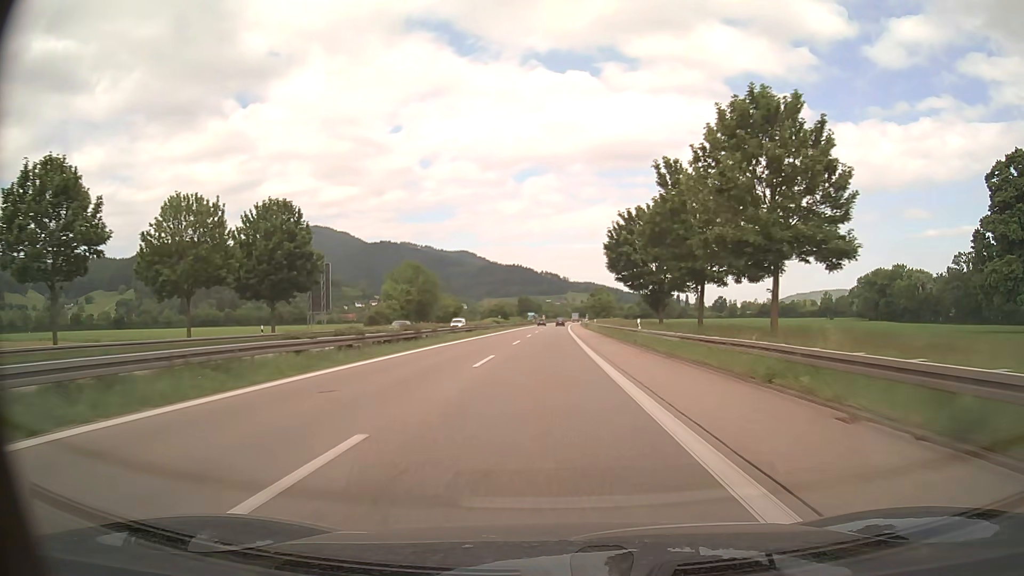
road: trunk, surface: asphalt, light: Day
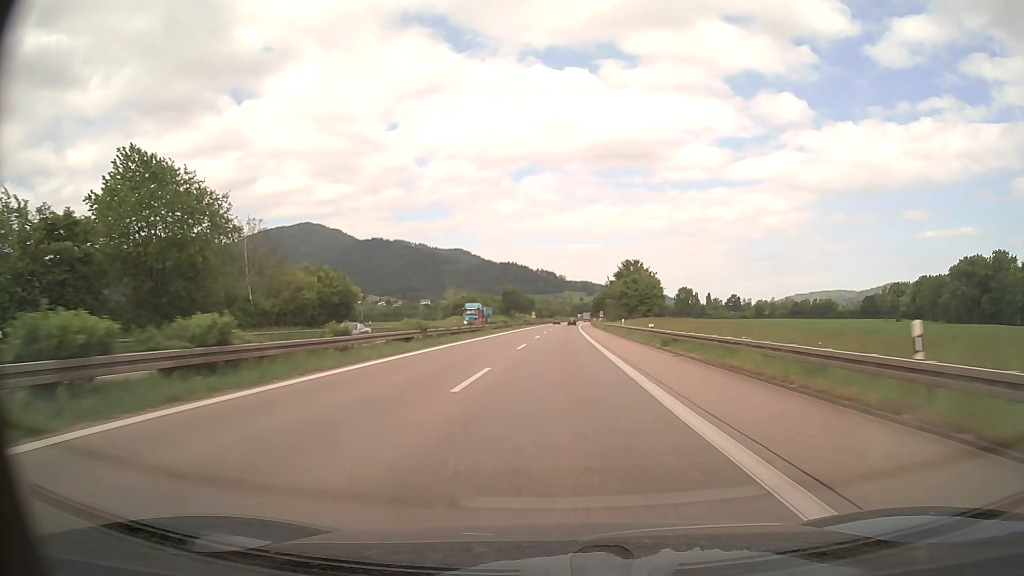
(0.0, +76.0) m; 0°
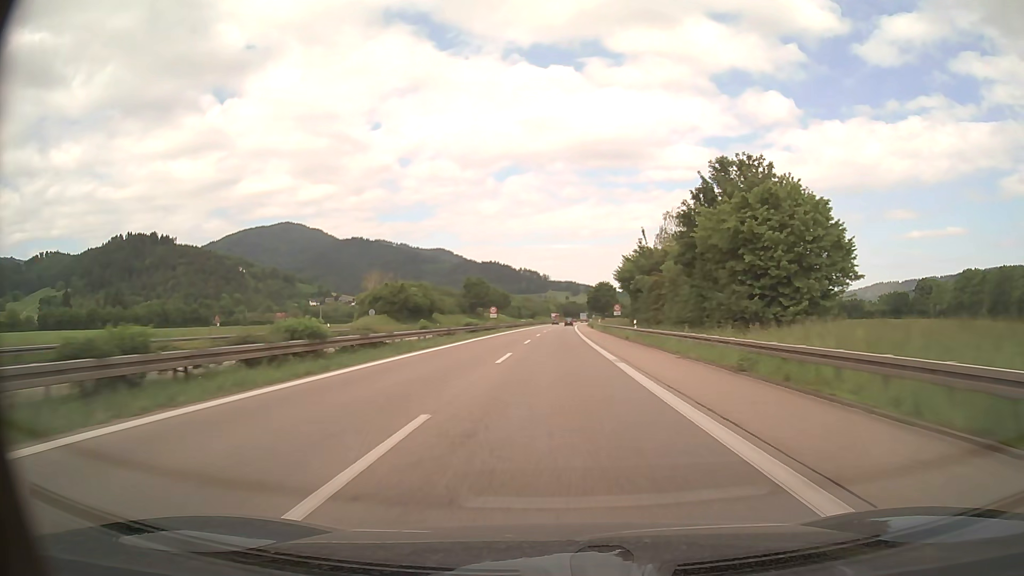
(+0.7, +60.7) m; +1°
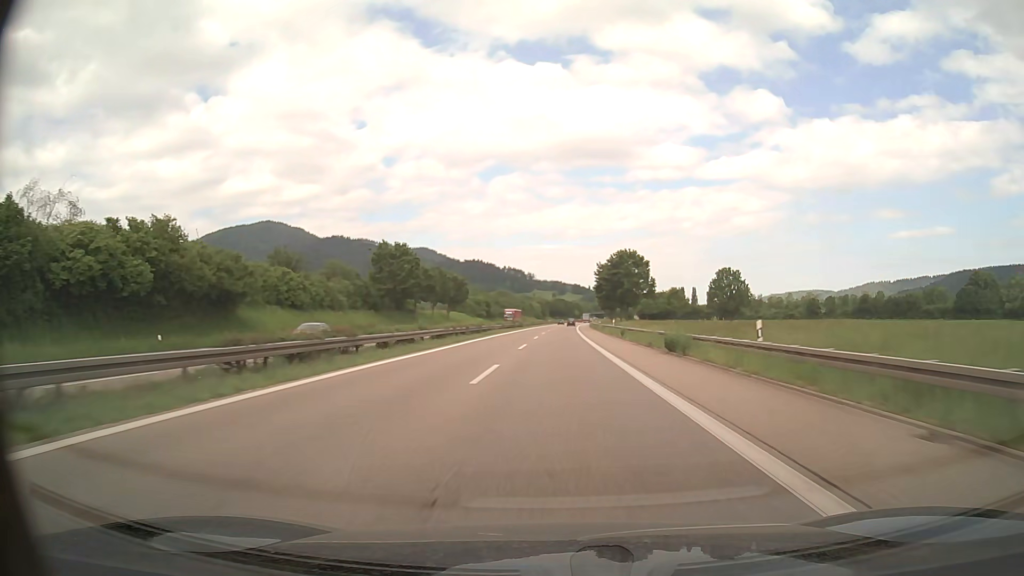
(+0.7, +75.8) m; +1°
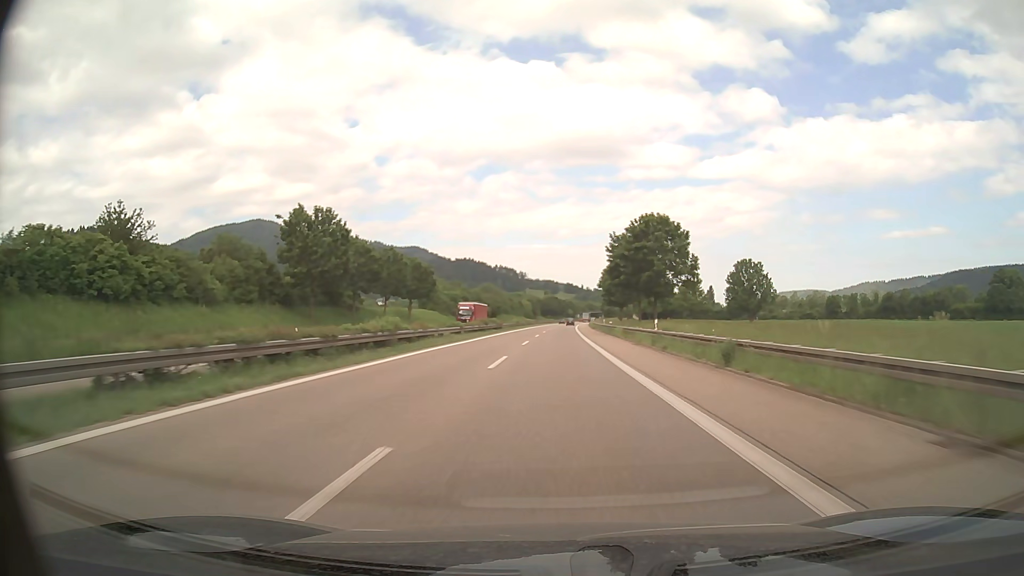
(+0.2, +30.3) m; +1°
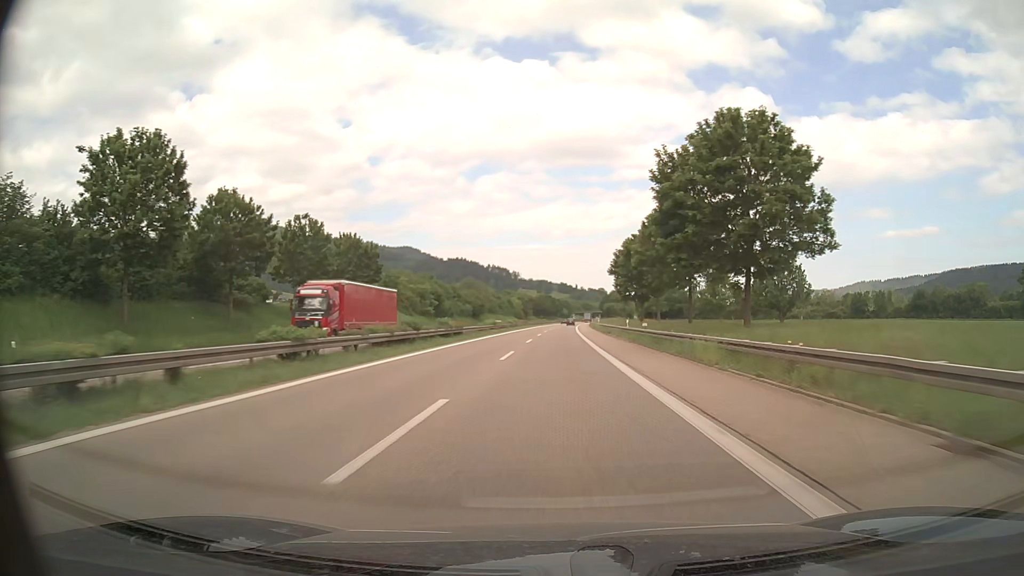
(+0.2, +30.3) m; +1°
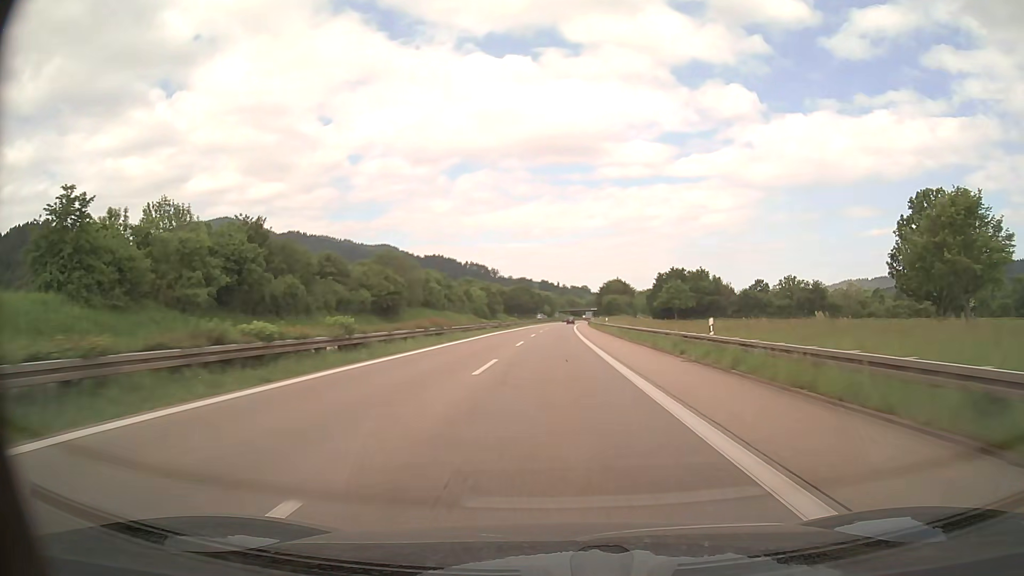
(+1.0, +75.7) m; +1°
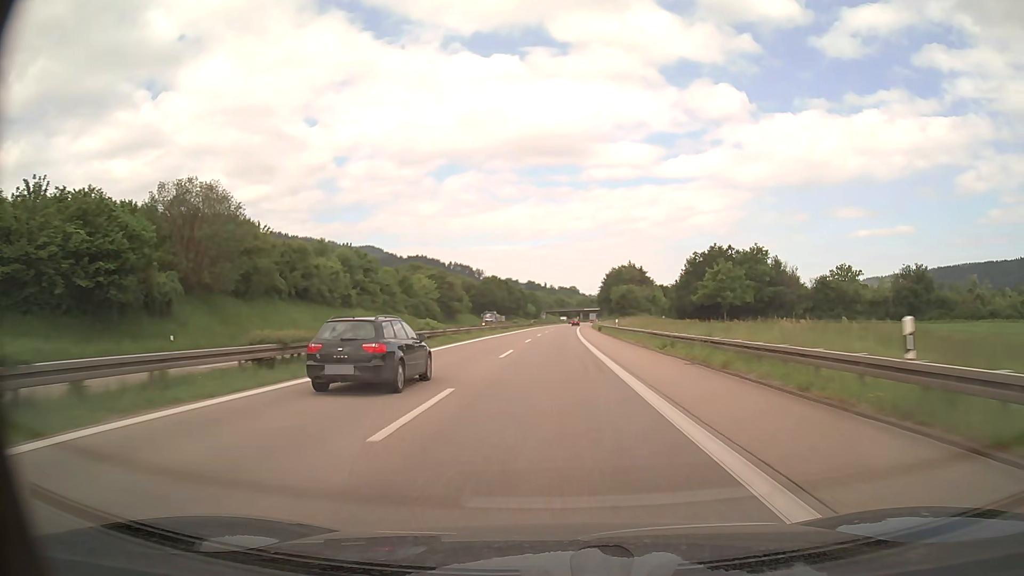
(+0.7, +60.6) m; +1°
(0, +10) (0, +20) (0, +30) (0, +40) (0, +50) (+1, +60) (+1, +70) (+1, +80) (+2, +90) (+2, +100) m
